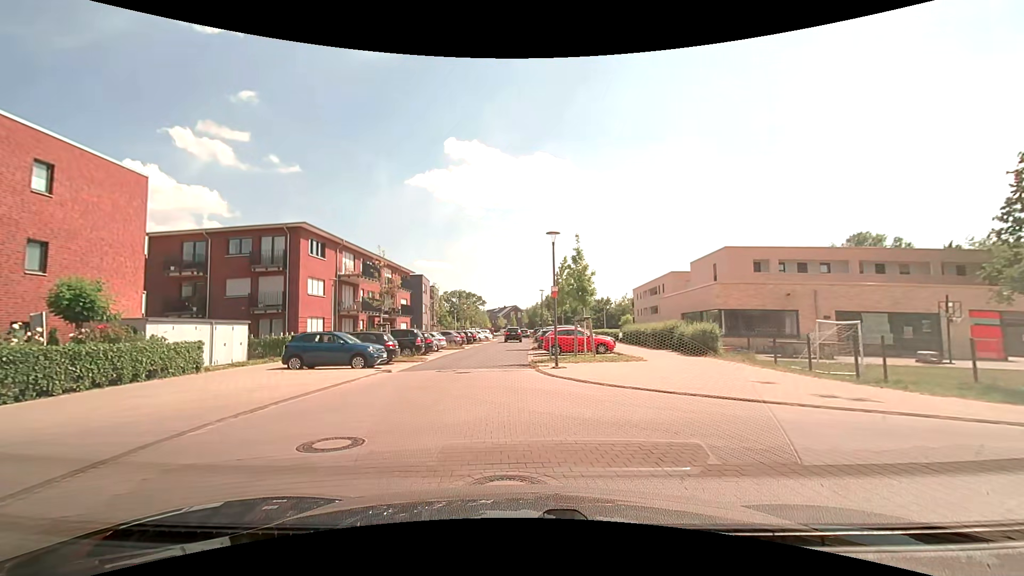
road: residential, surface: asphalt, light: Day
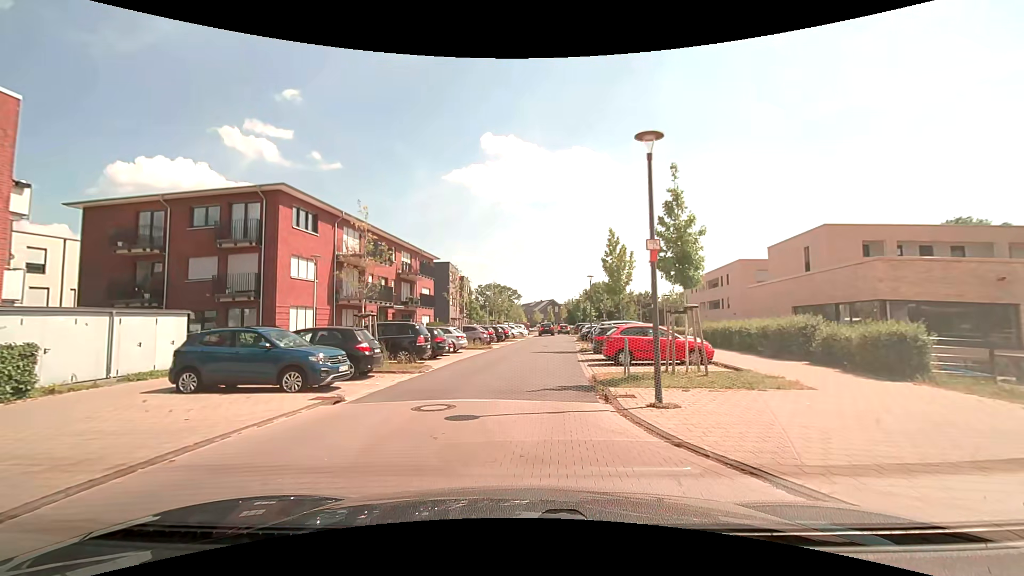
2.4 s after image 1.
(-0.5, +9.3) m; -4°
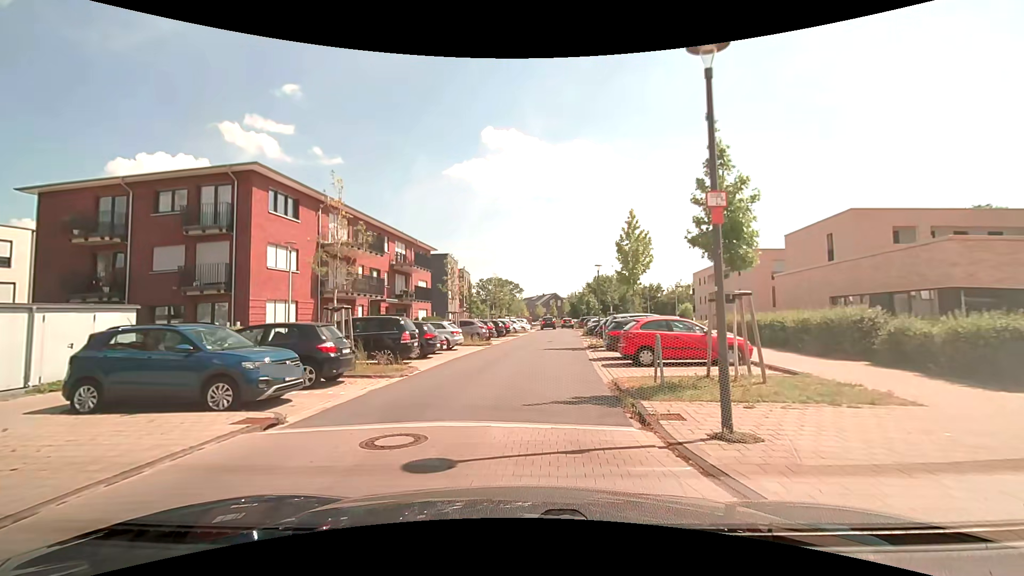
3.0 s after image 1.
(0.0, +2.9) m; -1°
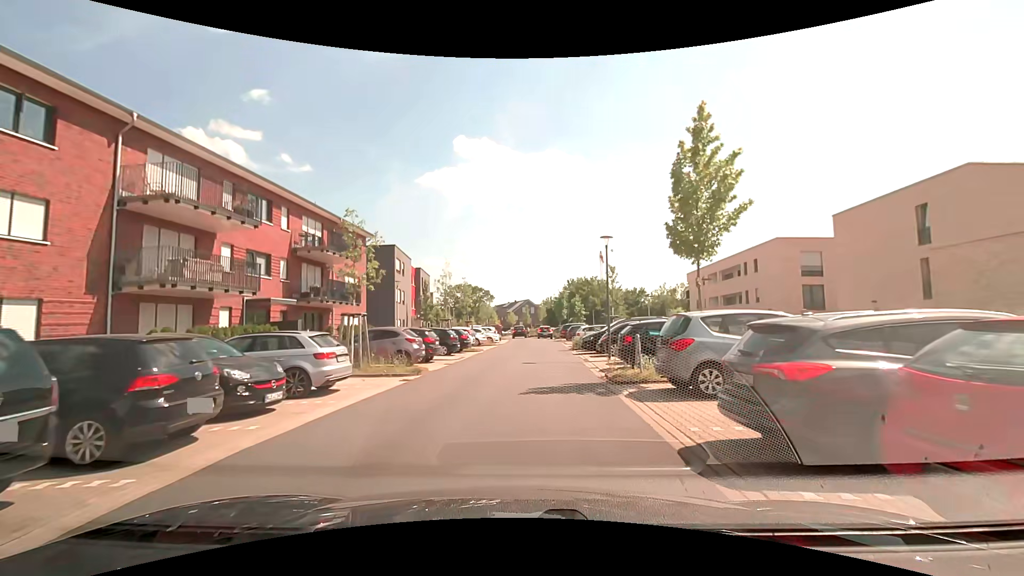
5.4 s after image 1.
(+0.4, +13.2) m; +3°
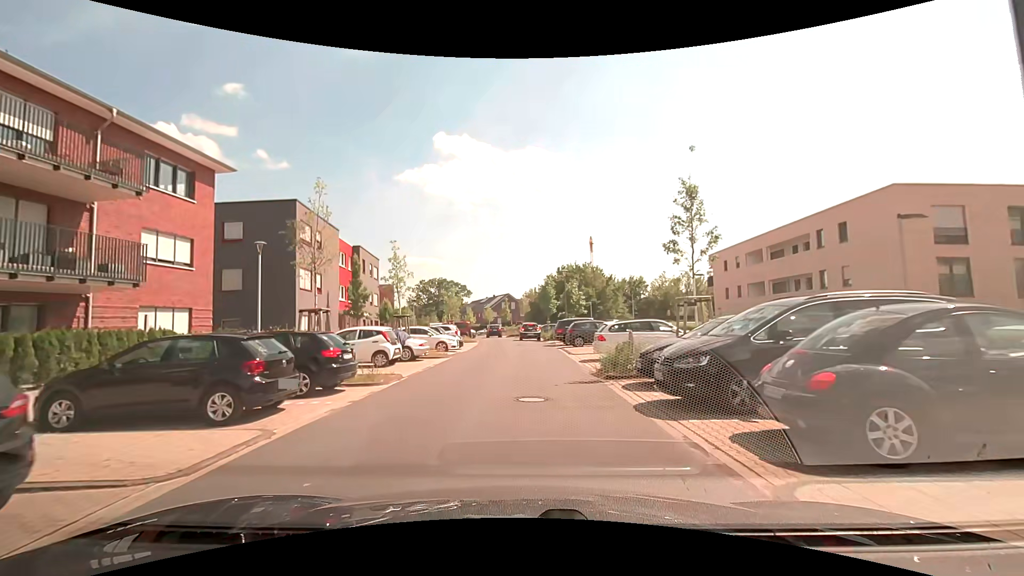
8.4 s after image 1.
(+0.4, +17.5) m; +3°
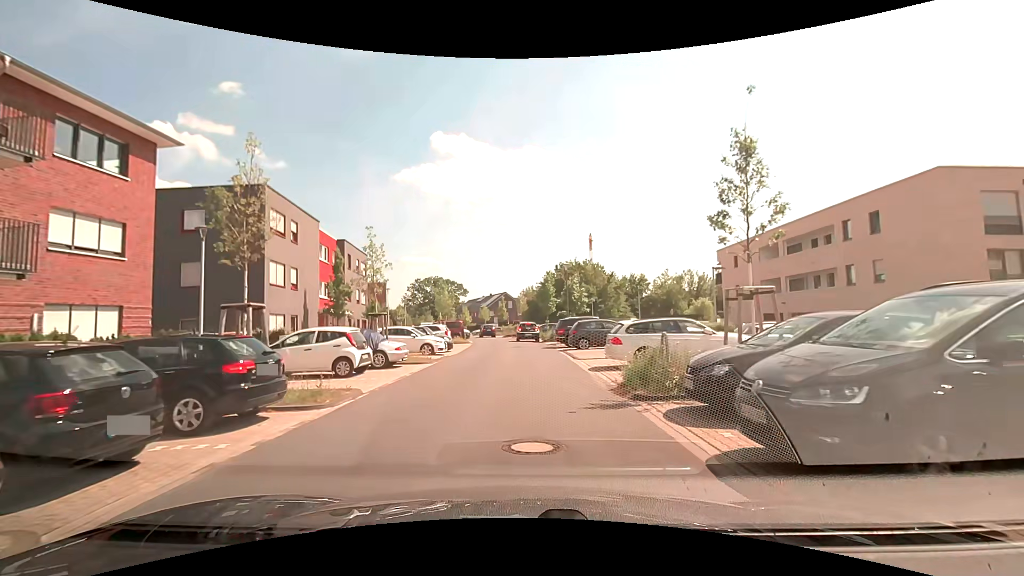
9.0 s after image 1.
(0.0, +3.4) m; 0°
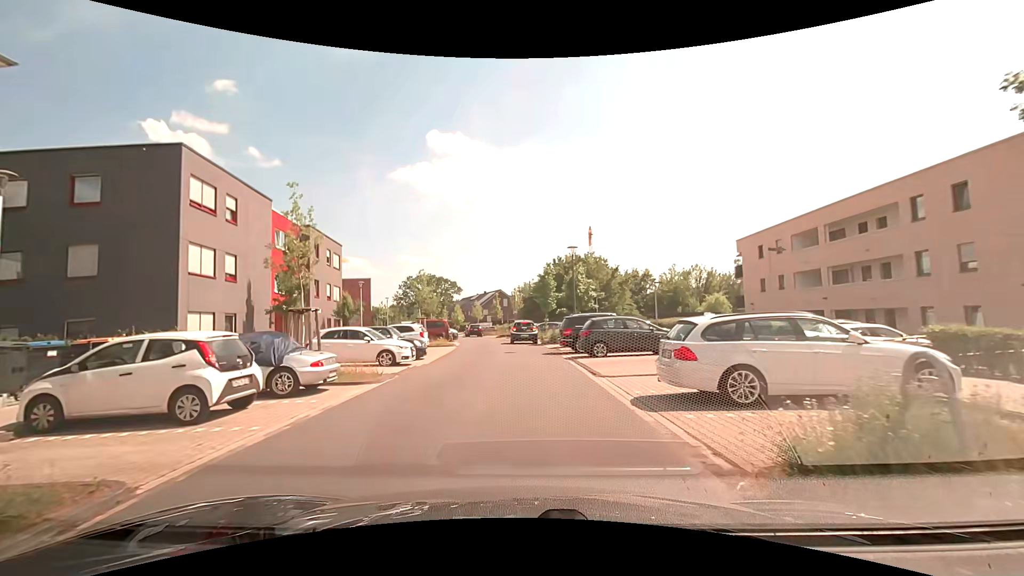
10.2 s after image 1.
(0.0, +6.5) m; 0°
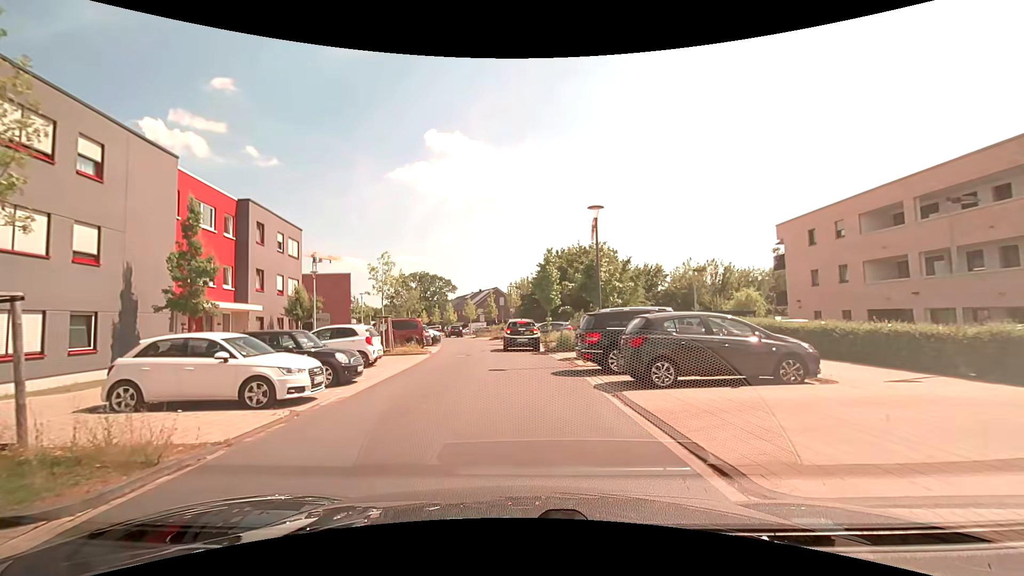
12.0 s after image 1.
(+0.1, +8.4) m; 0°
(0, +10) (-2, +20) (-3, +30) (-3, +40) (-4, +50) (-6, +59) (-8, +69) (-11, +79) (-14, +88) (-17, +98) m
